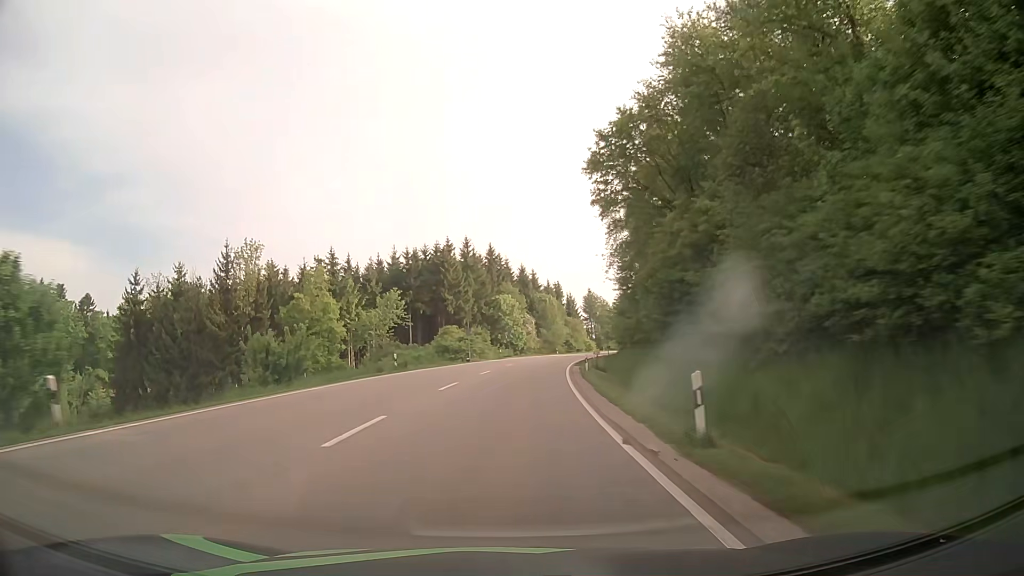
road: primary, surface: asphalt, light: Day
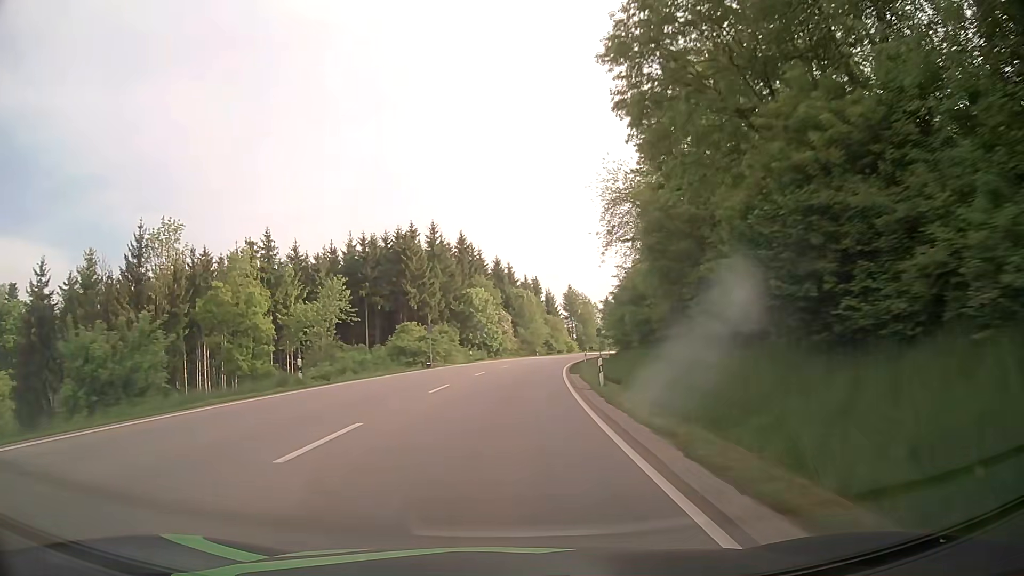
(+0.3, +13.4) m; +2°
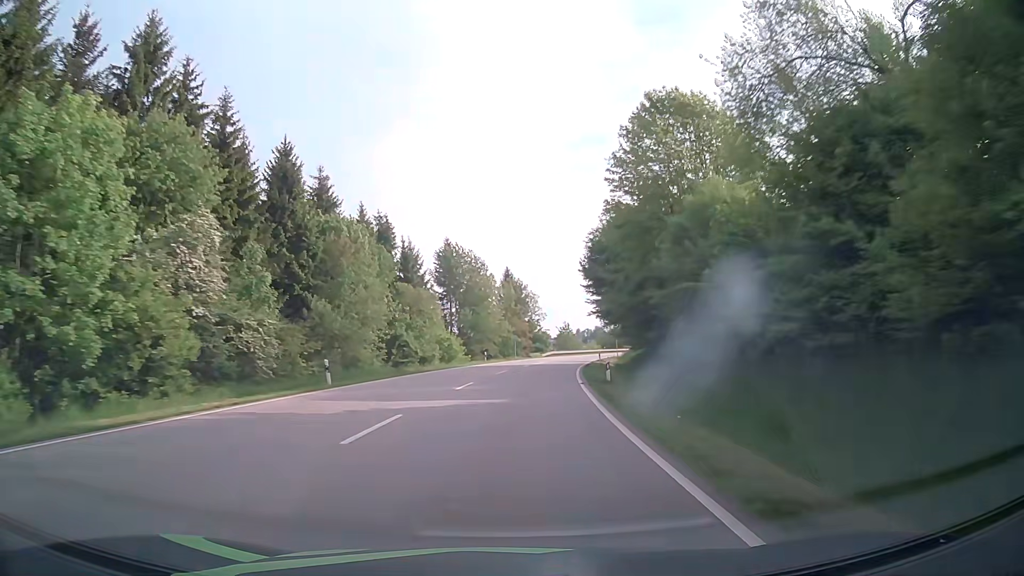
(+6.0, +70.0) m; +10°
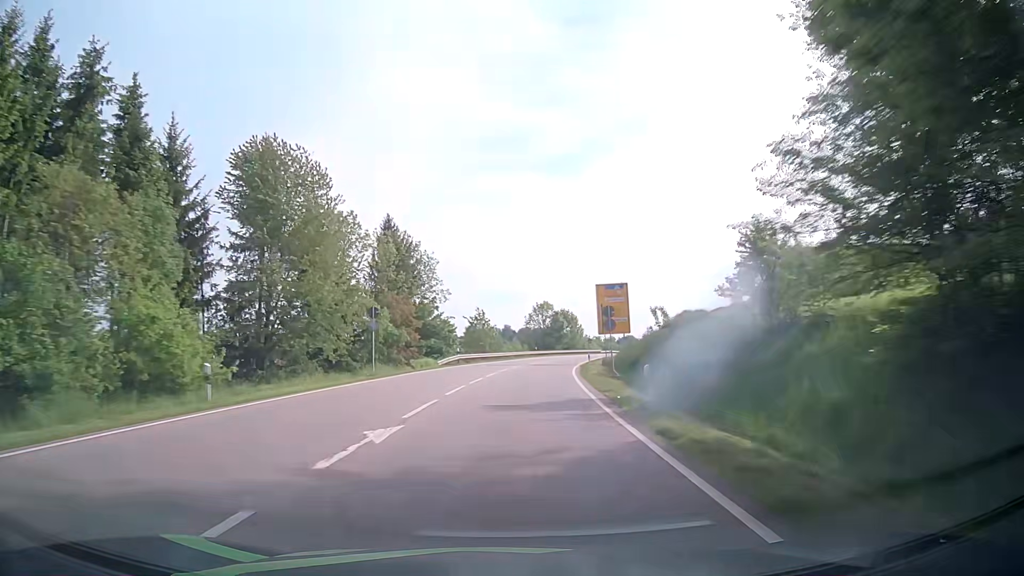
(+3.1, +44.1) m; +8°
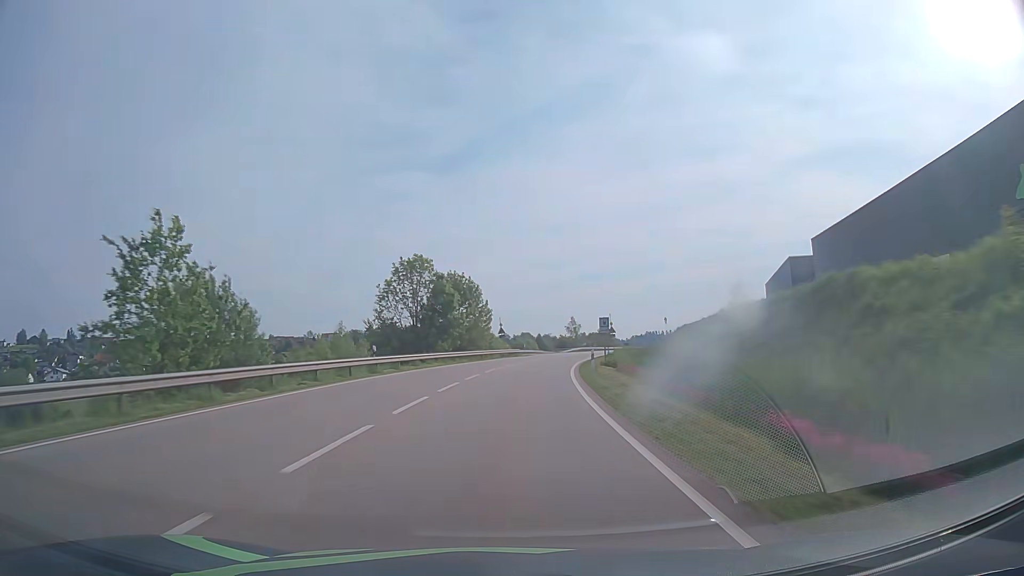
(+5.2, +59.8) m; +9°
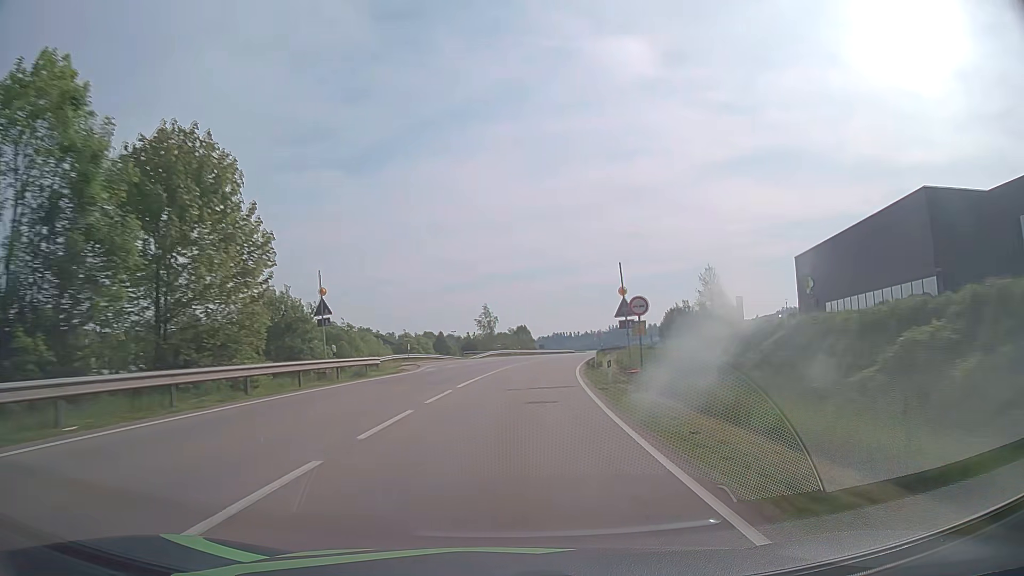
(+3.0, +45.4) m; +8°
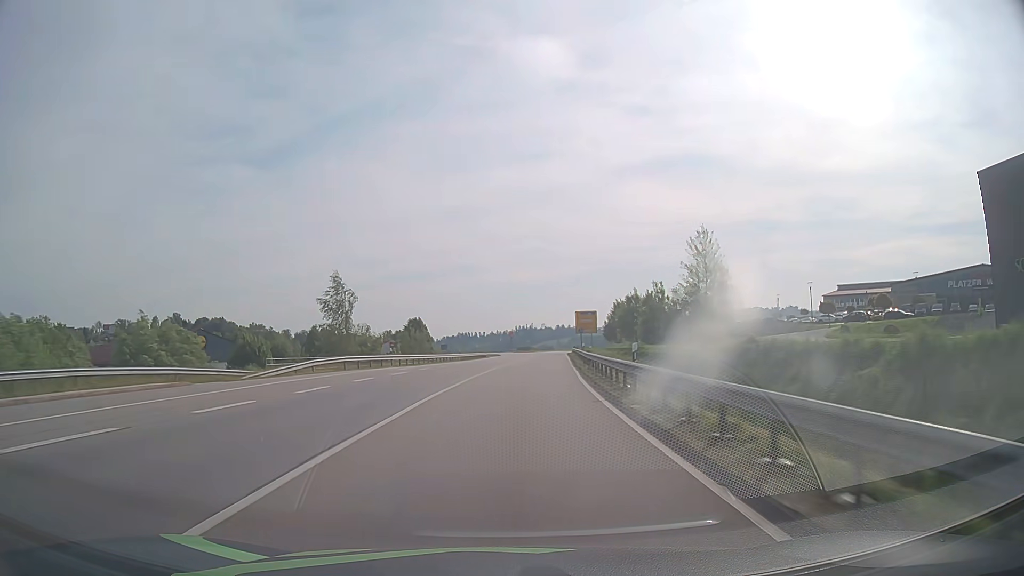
(+3.1, +46.5) m; +8°
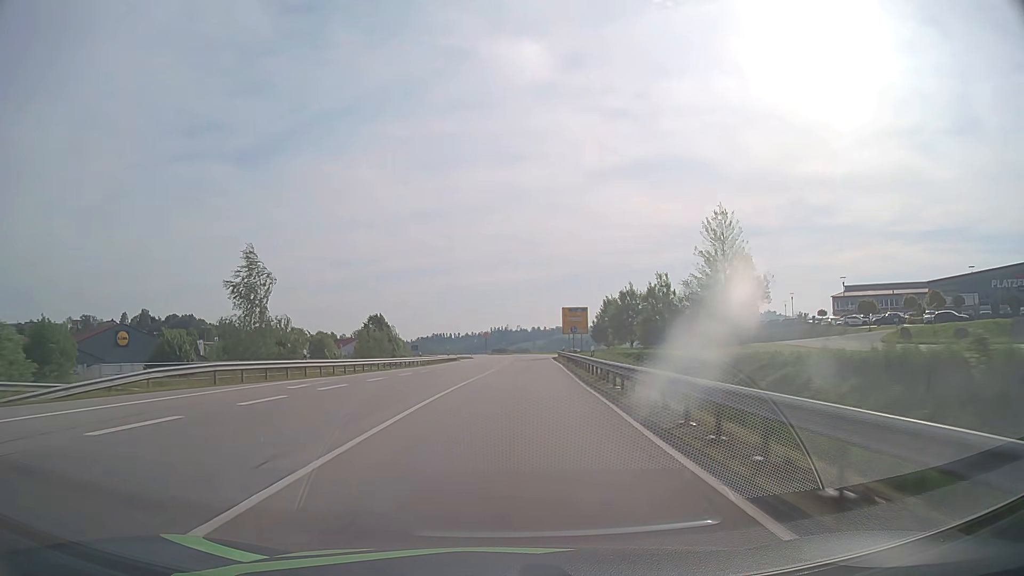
(+0.3, +15.8) m; +2°
(0, +10) (0, +20) (+1, +30) (+1, +40) (+1, +50) (+2, +60) (+2, +70) (+2, +80) (+3, +90) (+2, +100) m
